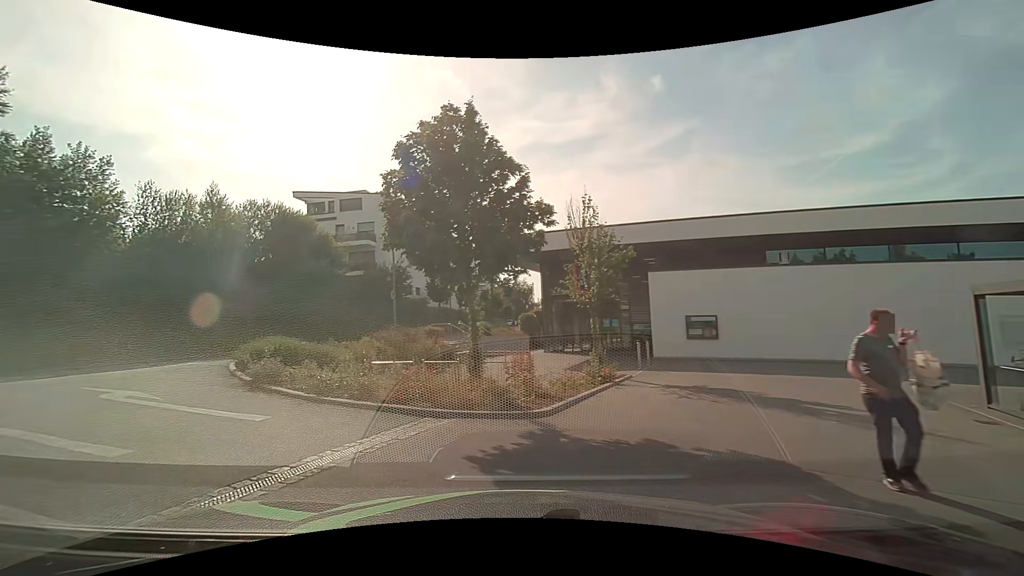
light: Day
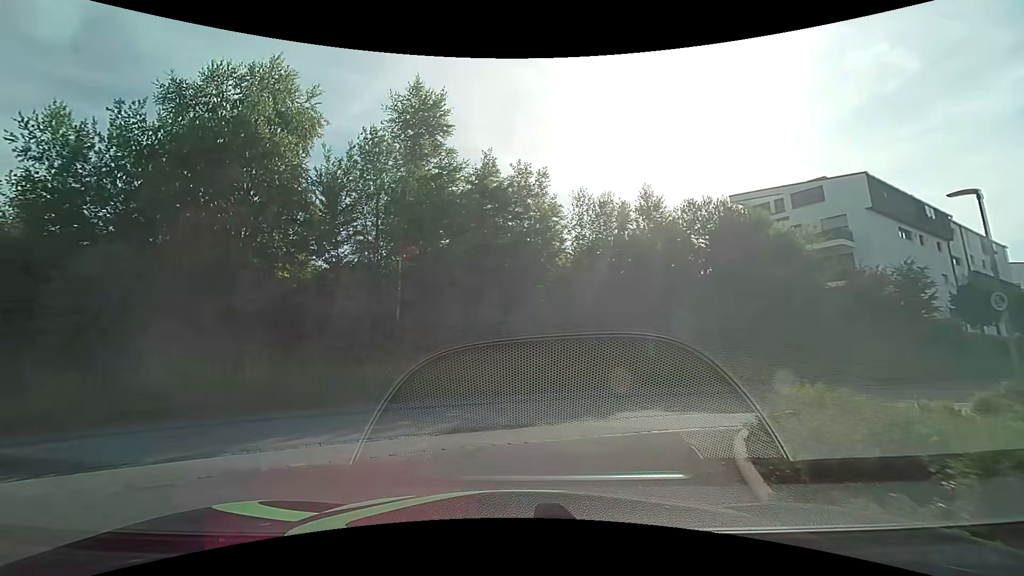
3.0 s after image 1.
(-3.6, +8.4) m; -46°
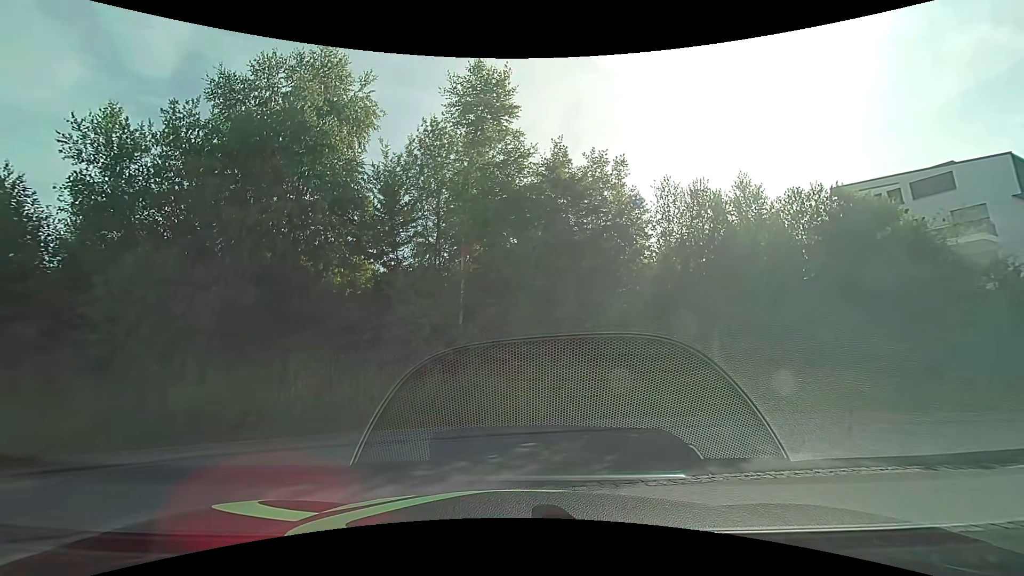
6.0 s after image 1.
(-0.3, +3.1) m; -9°
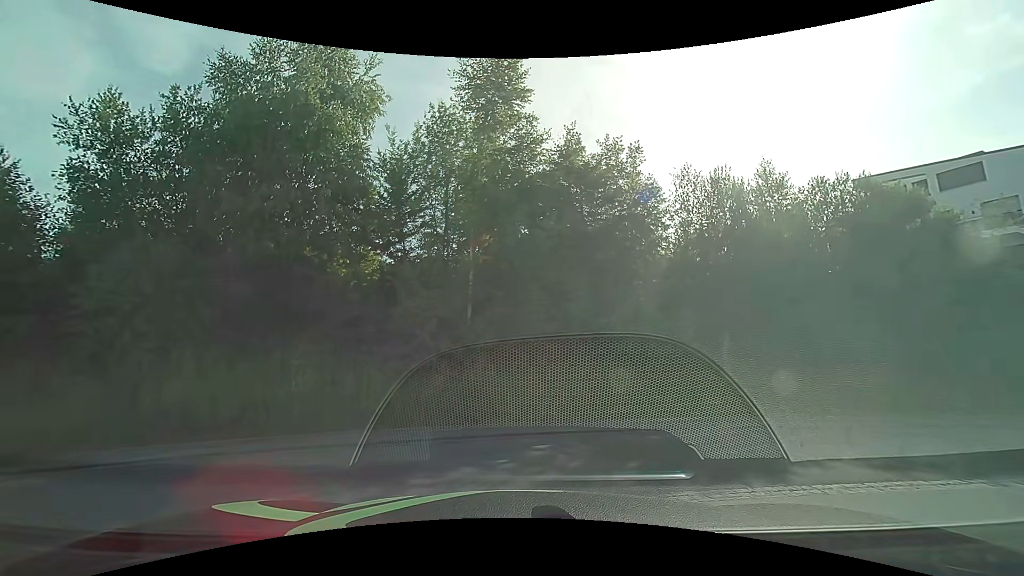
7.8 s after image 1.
(0.0, +0.8) m; 0°
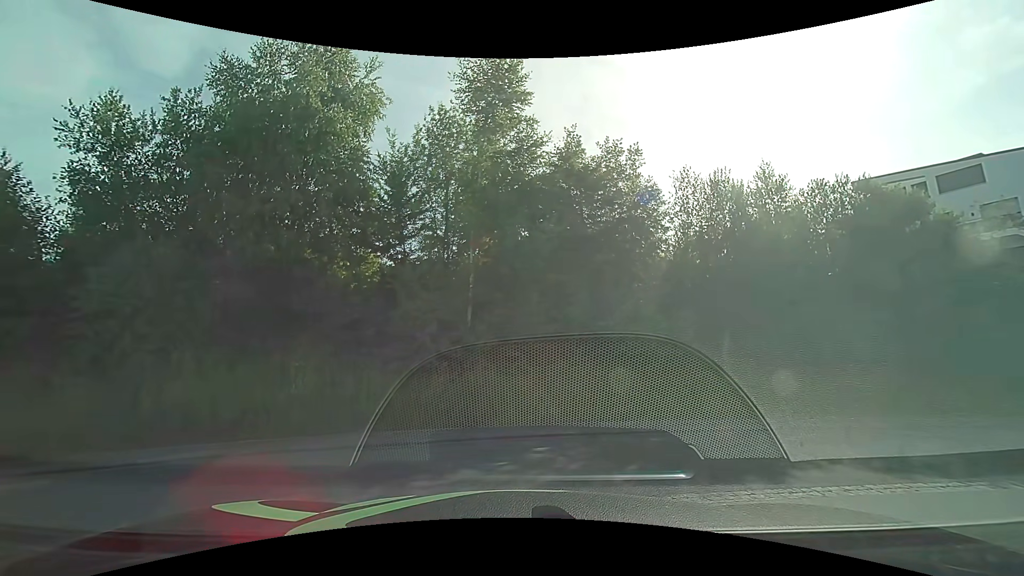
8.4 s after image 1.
(0.0, 0.0) m; 0°
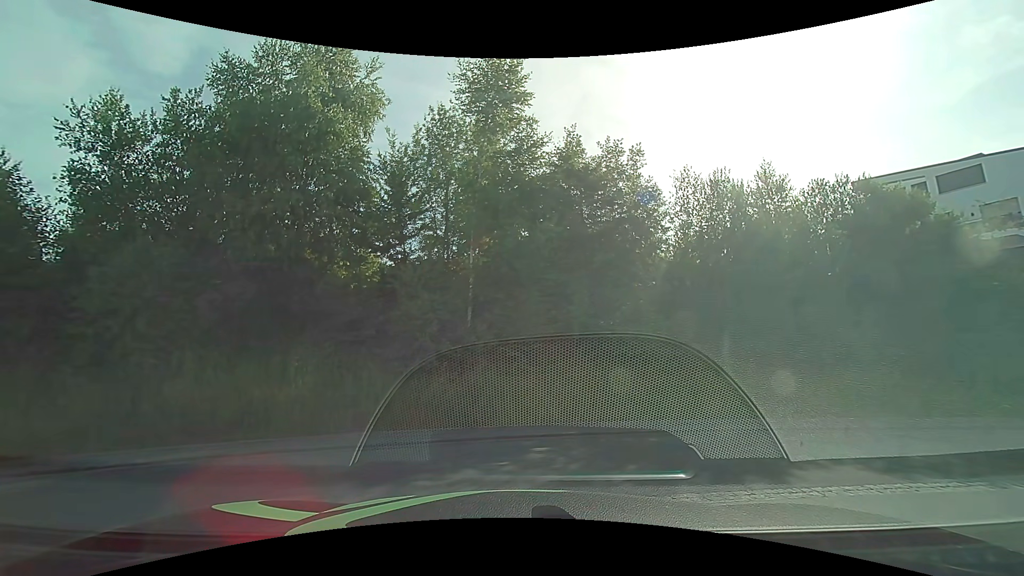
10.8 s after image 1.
(0.0, 0.0) m; 0°
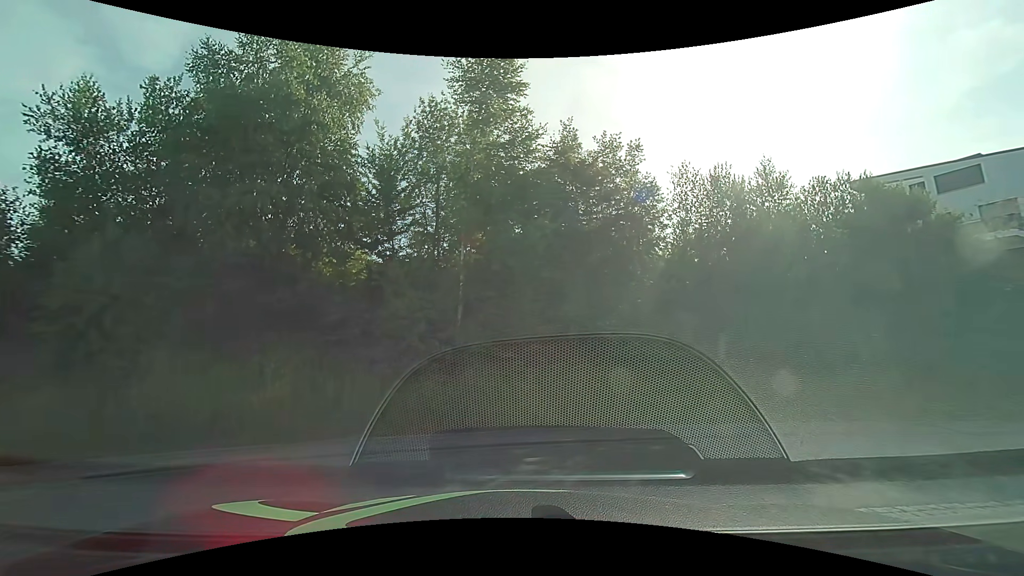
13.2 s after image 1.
(0.0, +0.7) m; 0°
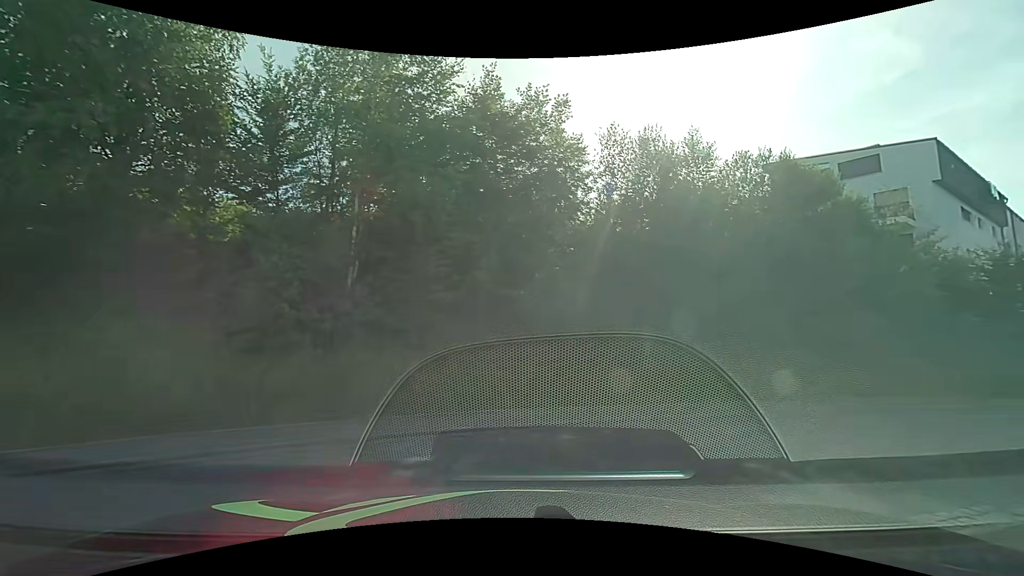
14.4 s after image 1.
(+0.1, +2.0) m; +7°
